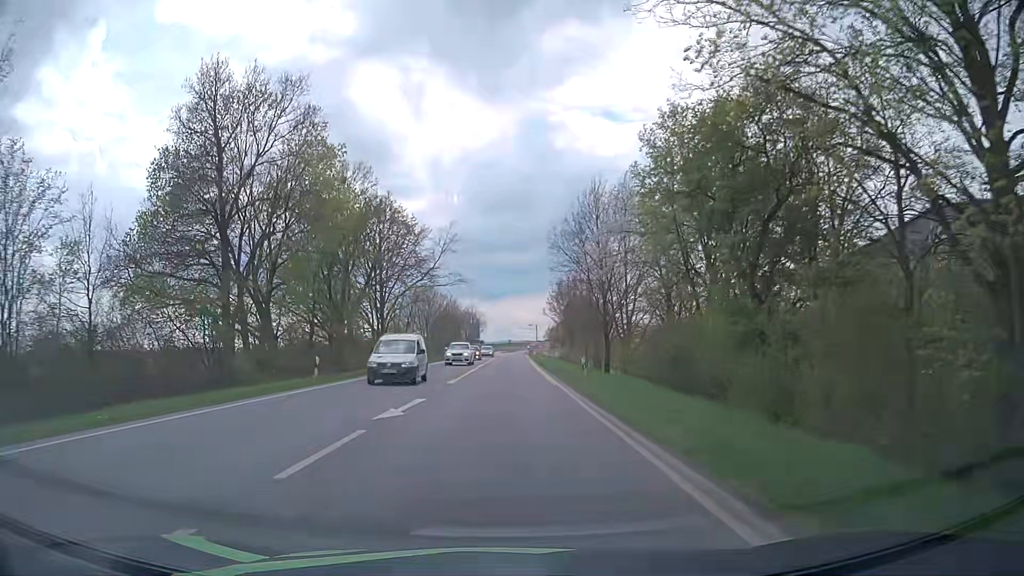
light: Day
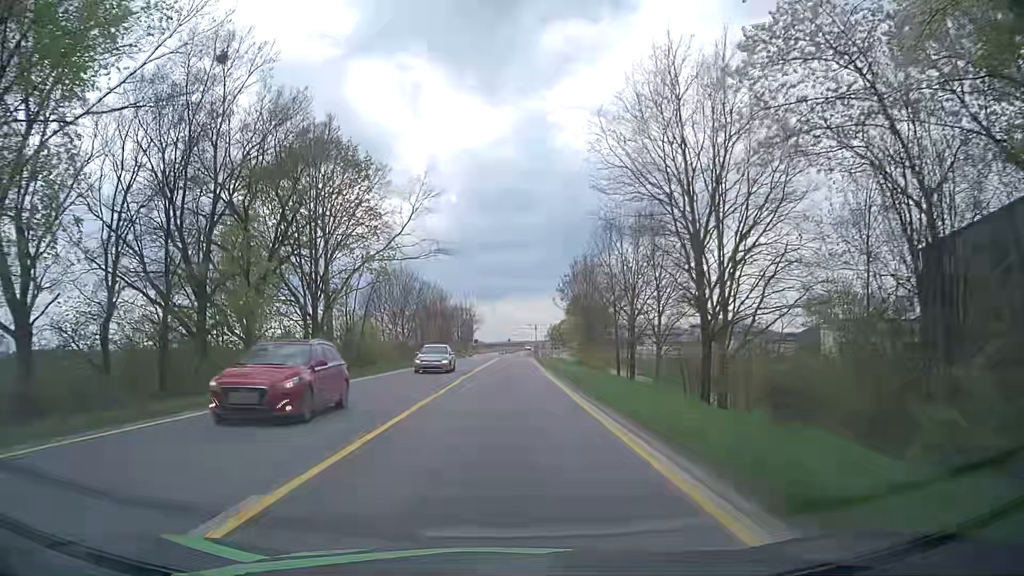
(-0.1, +22.6) m; 0°
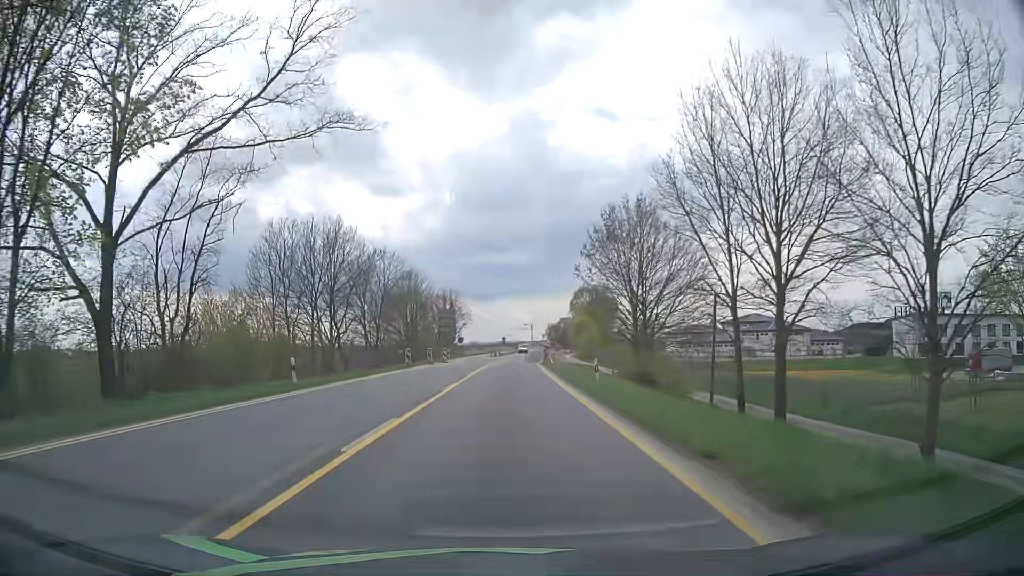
(0.0, +30.1) m; 0°
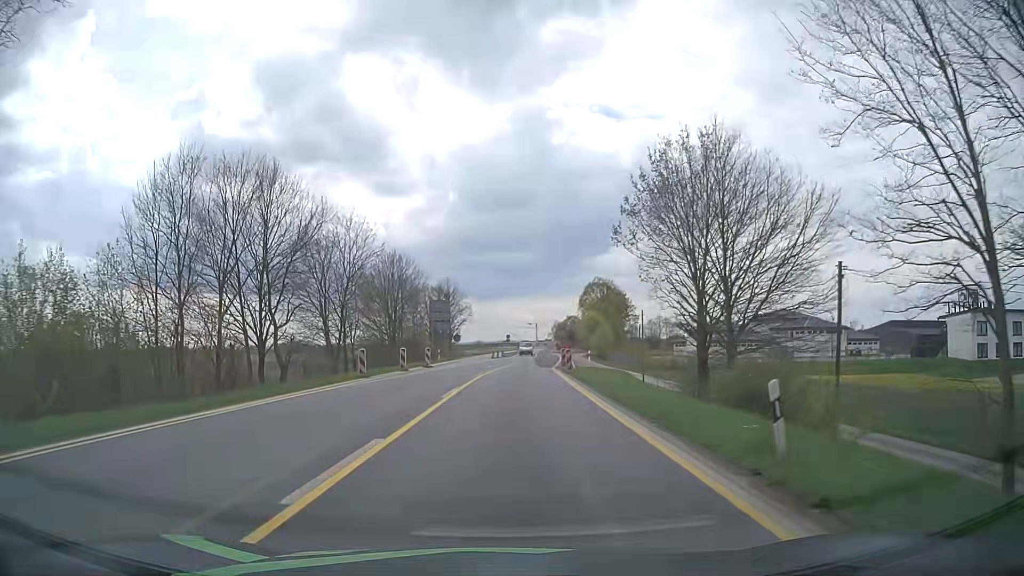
(-0.2, +14.9) m; -1°
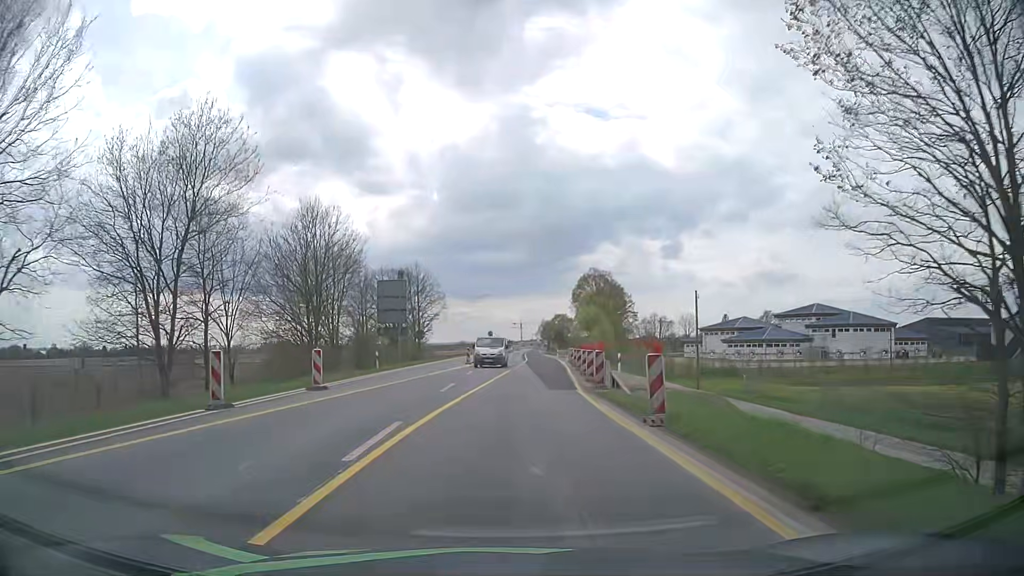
(+0.1, +22.0) m; +1°
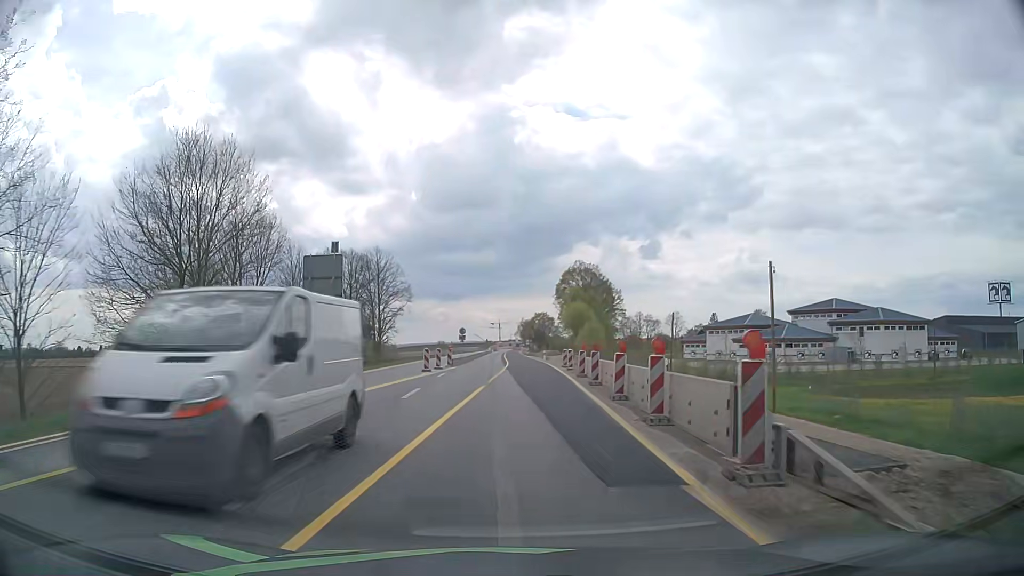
(+0.2, +14.5) m; +1°
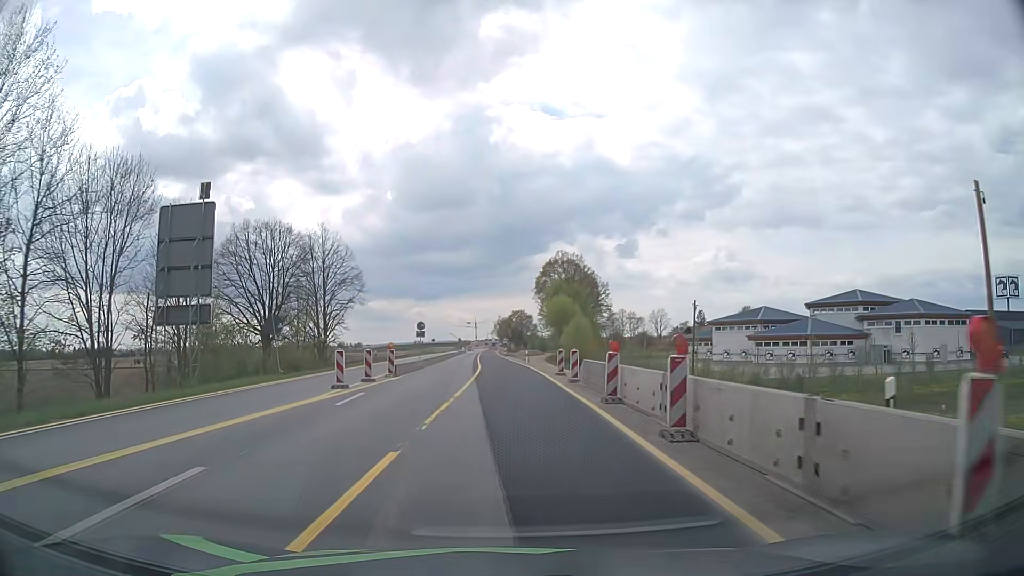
(+0.4, +14.3) m; +3°
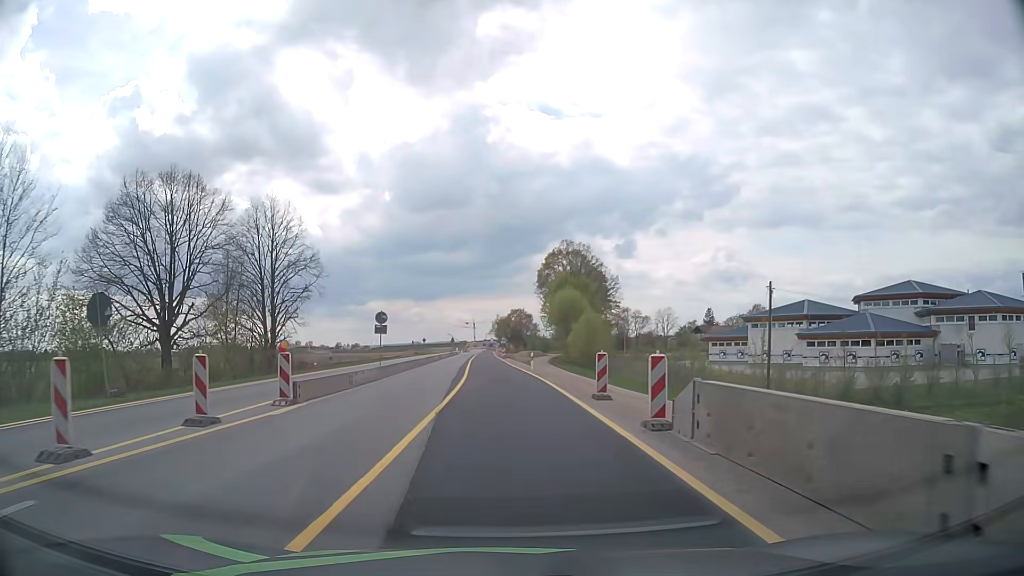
(0.0, +14.3) m; 0°
(0, +10) (0, +20) (-1, +30) (-1, +40) (-1, +50) (-2, +60) (-2, +70) (-3, +80) (-3, +90) (-3, +100) m
